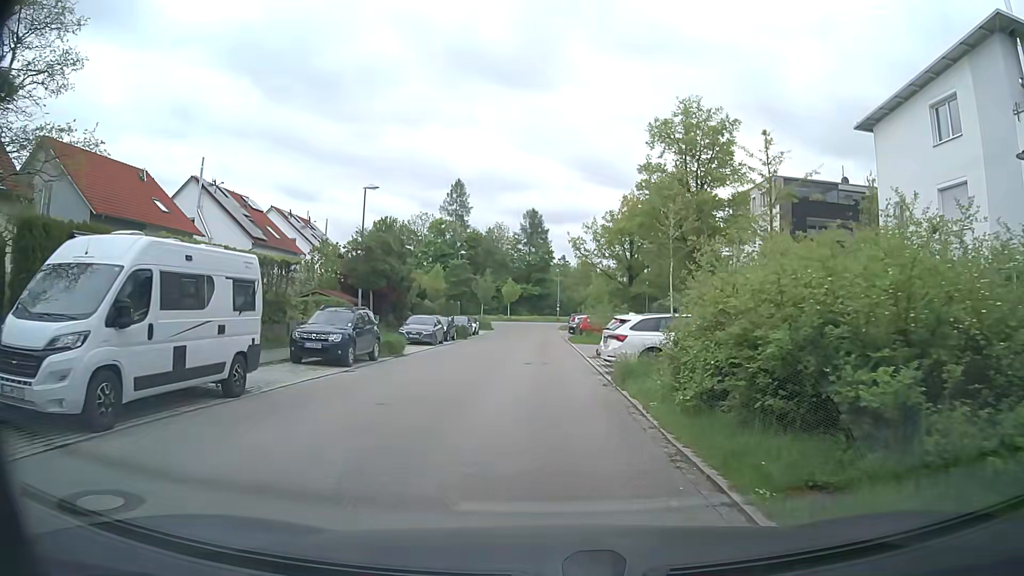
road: residential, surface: asphalt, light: Day
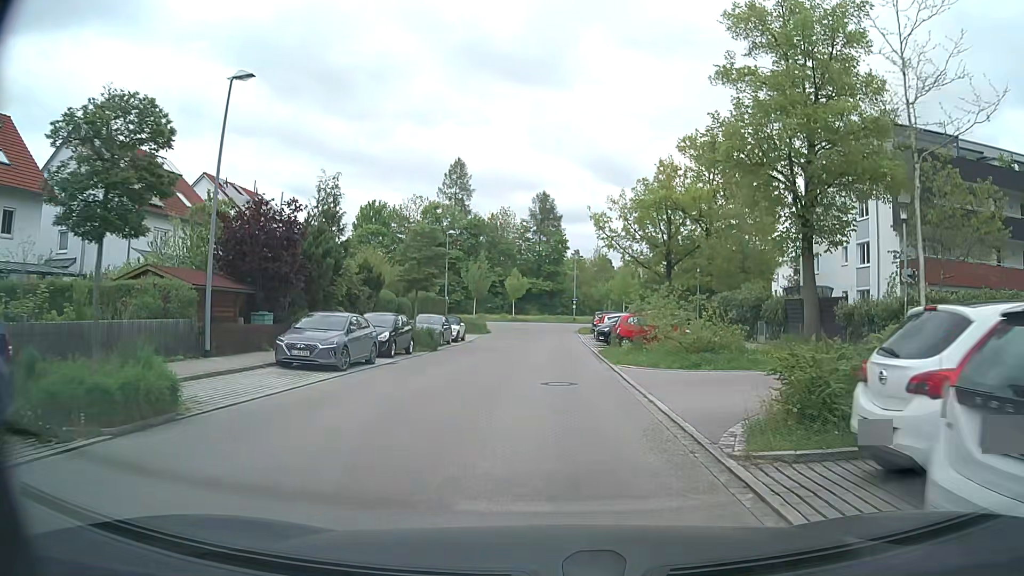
(-0.1, +16.9) m; -1°
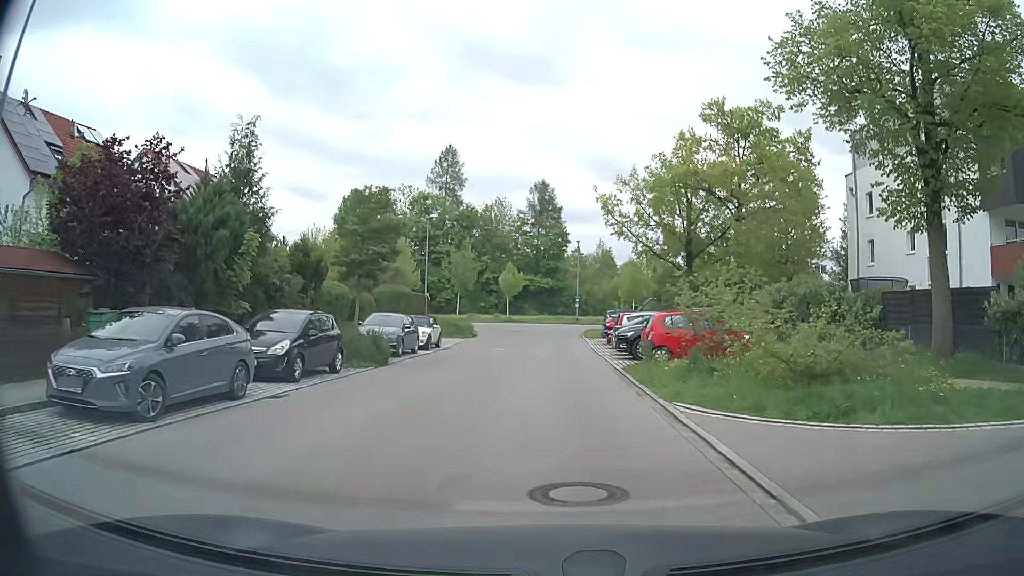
(0.0, +8.9) m; 0°
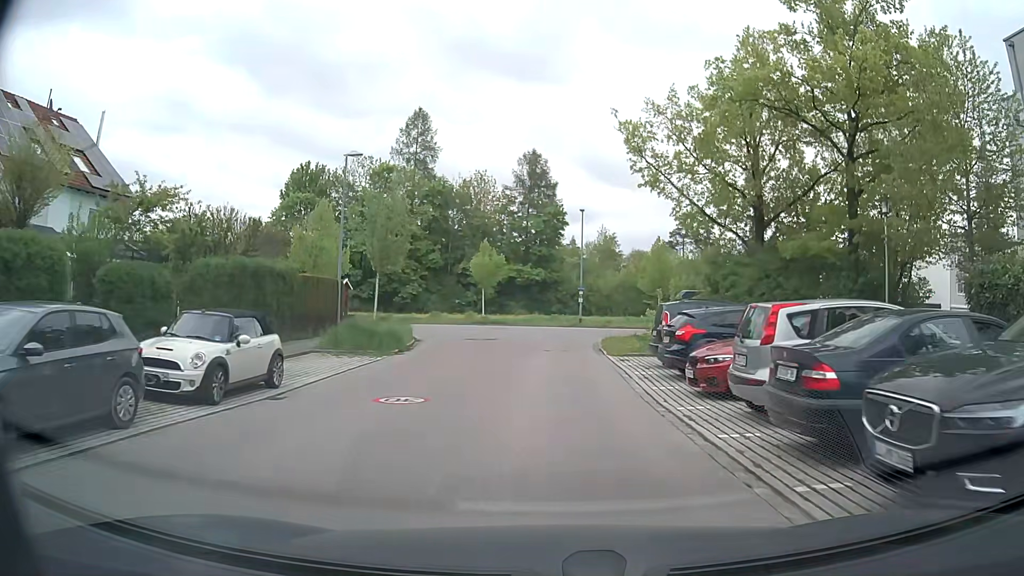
(+0.1, +18.4) m; +1°
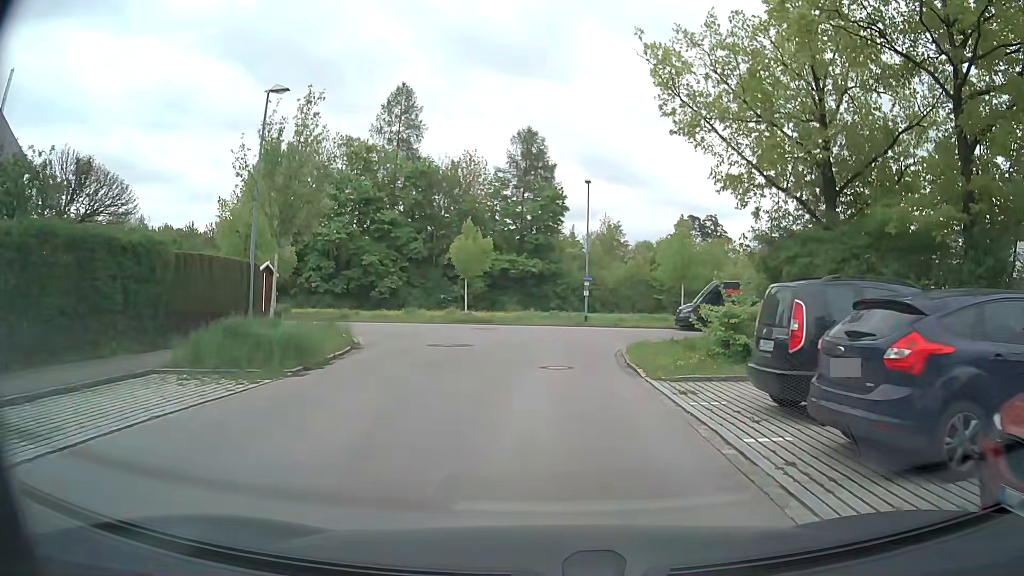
(0.0, +8.6) m; 0°
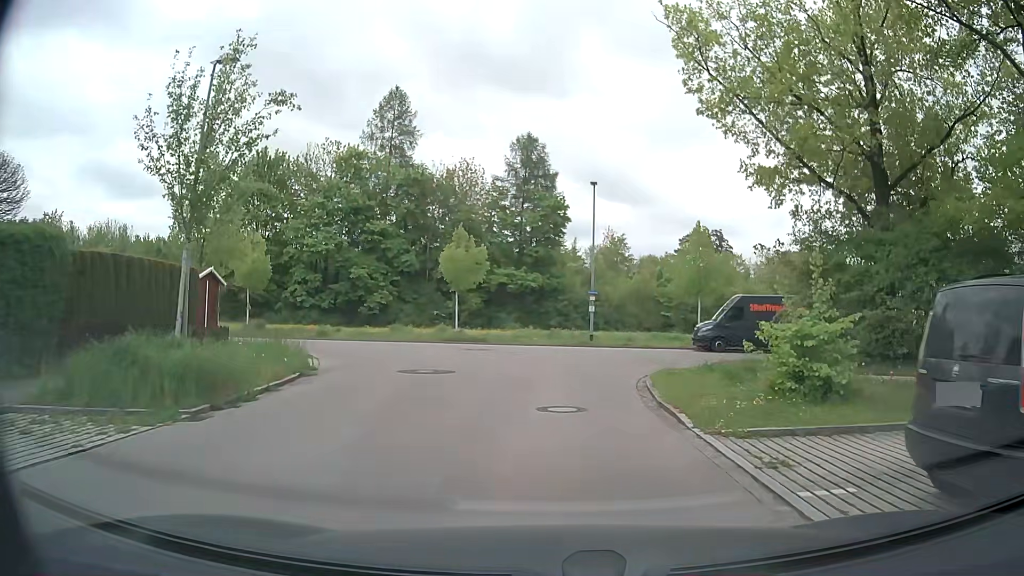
(0.0, +4.0) m; -1°
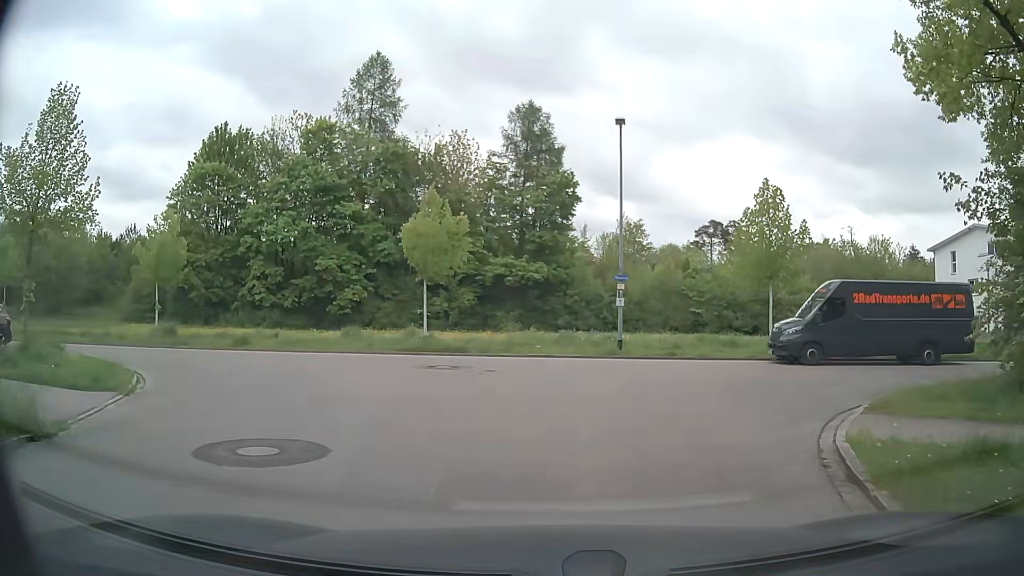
(+0.1, +9.9) m; -2°
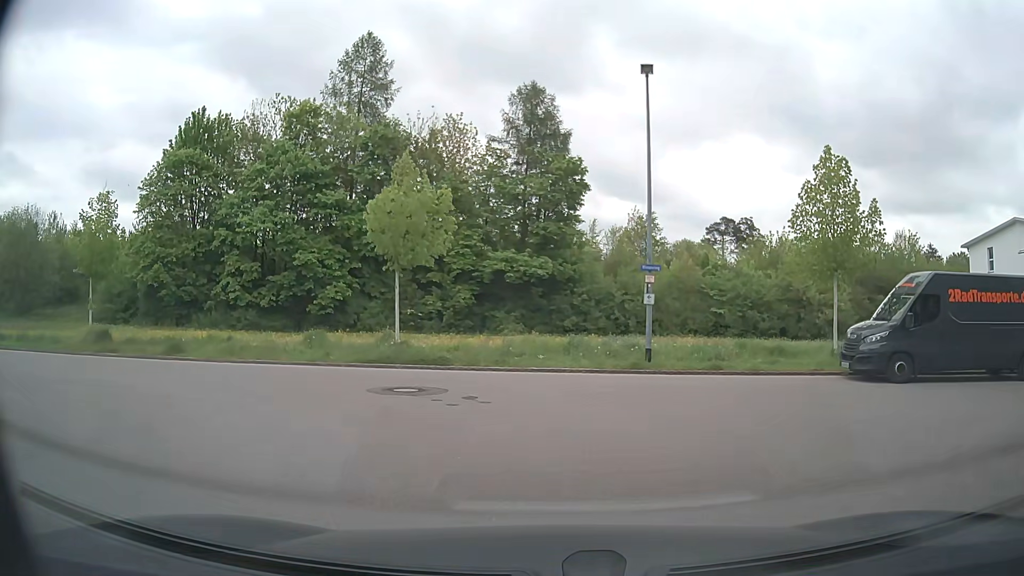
(+0.1, +5.1) m; +1°
